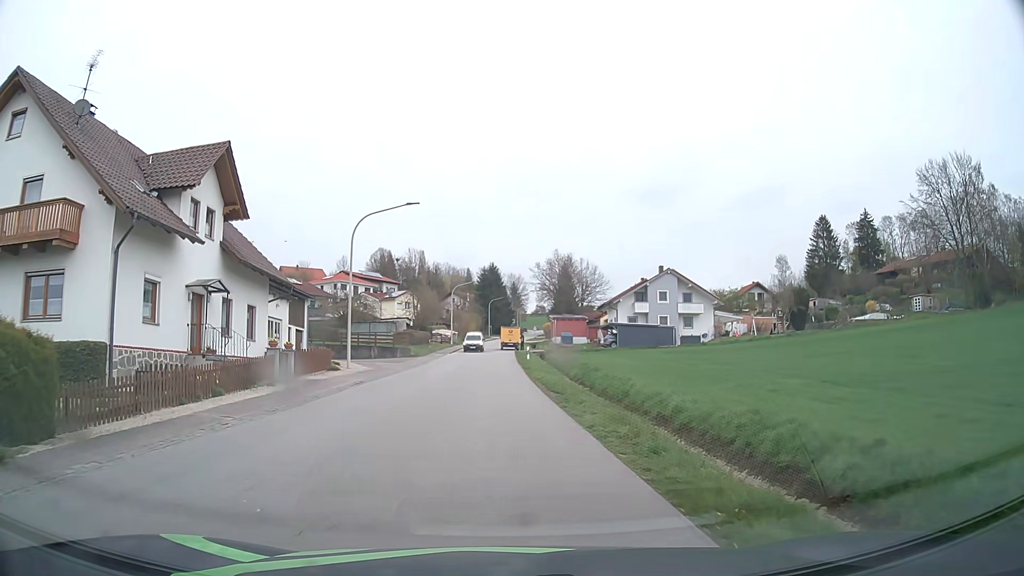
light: Day
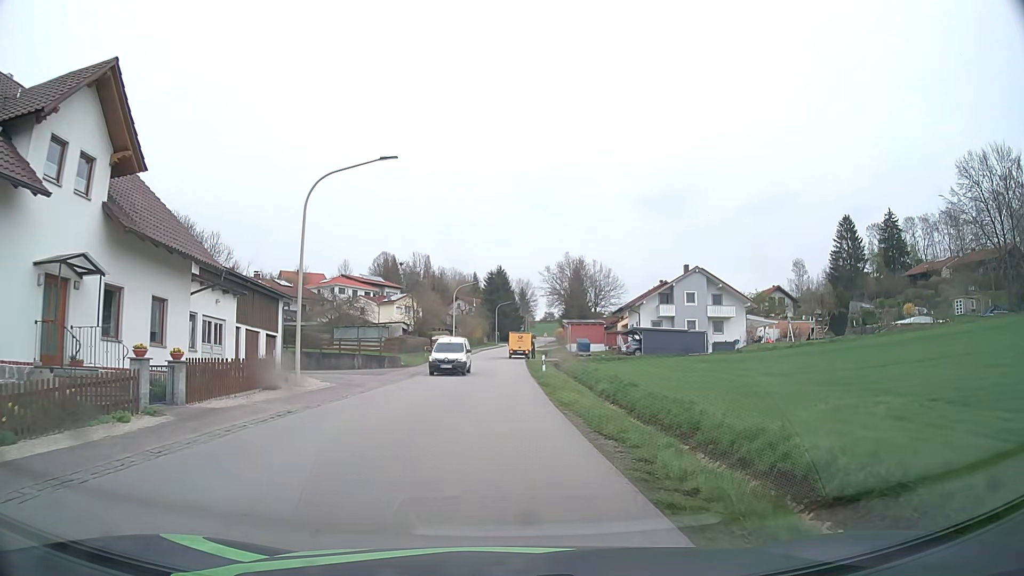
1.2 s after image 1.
(-0.1, +8.9) m; -1°
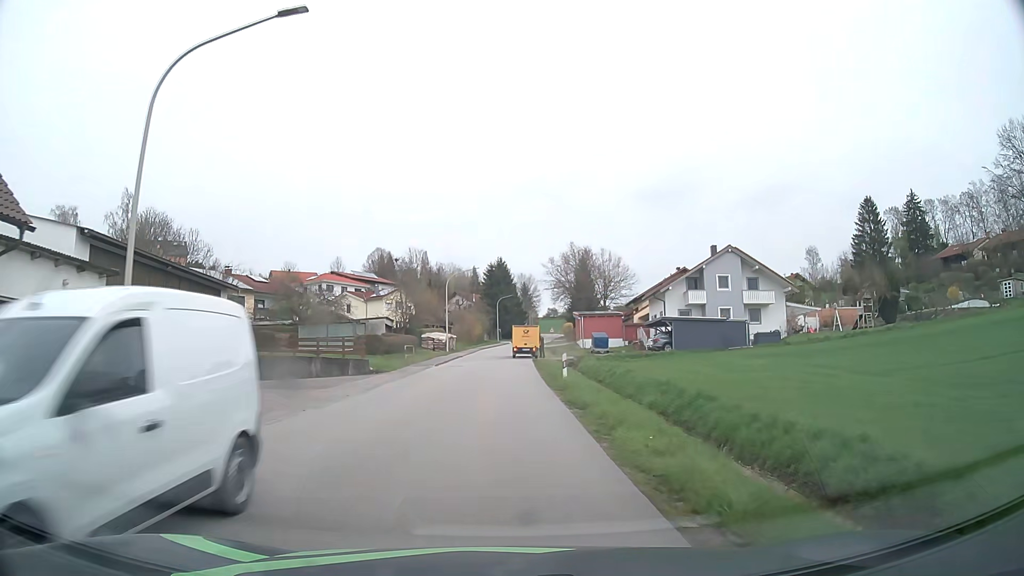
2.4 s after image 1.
(+0.1, +10.7) m; 0°
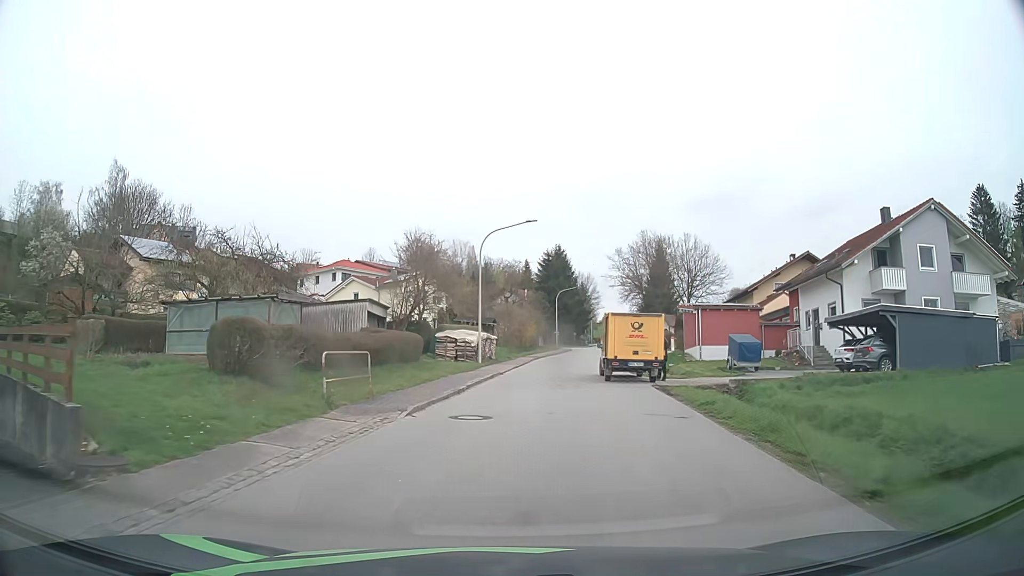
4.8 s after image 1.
(-1.3, +25.1) m; -5°
